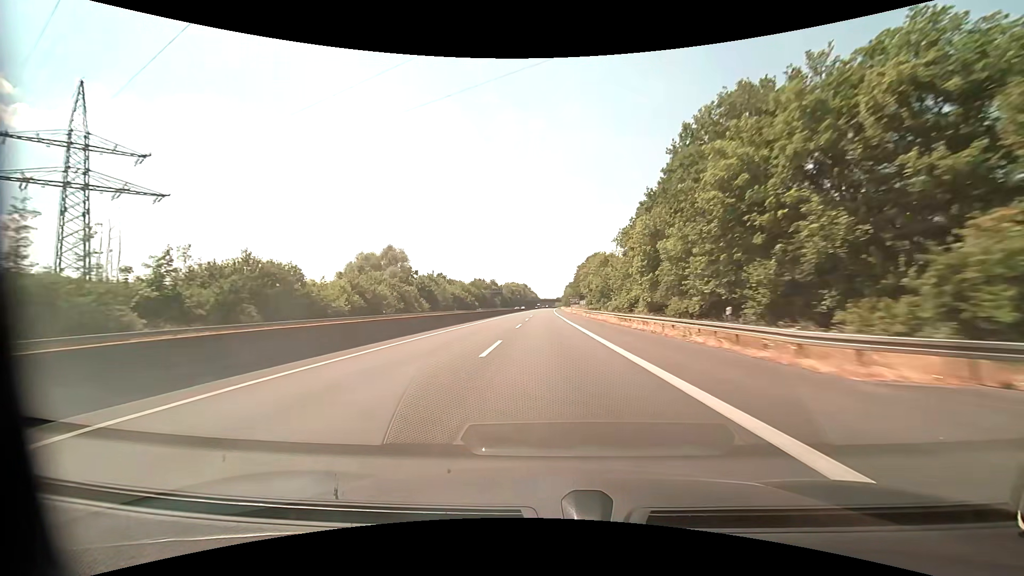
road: motorway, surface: asphalt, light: Day
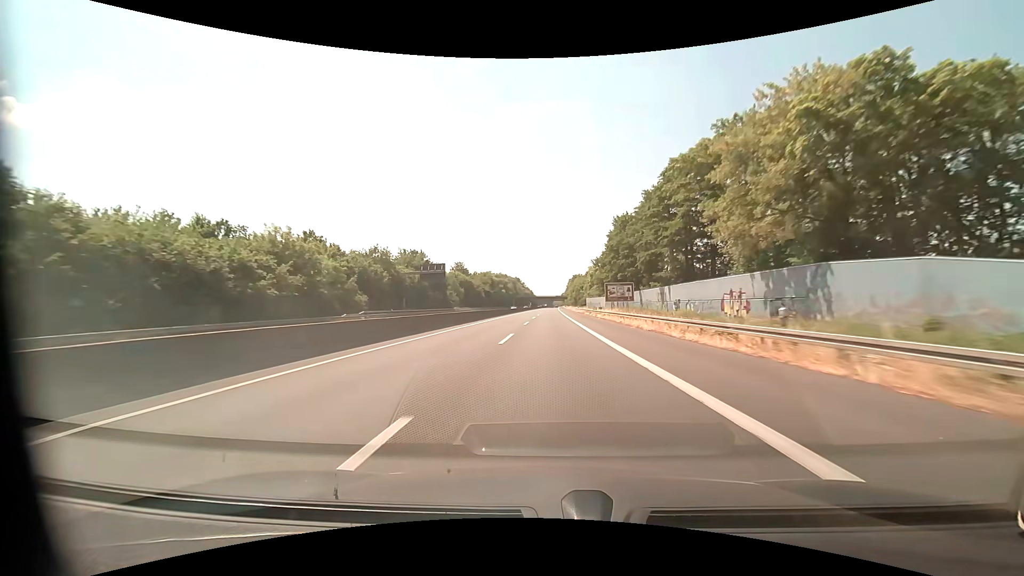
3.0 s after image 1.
(-0.6, +103.7) m; 0°
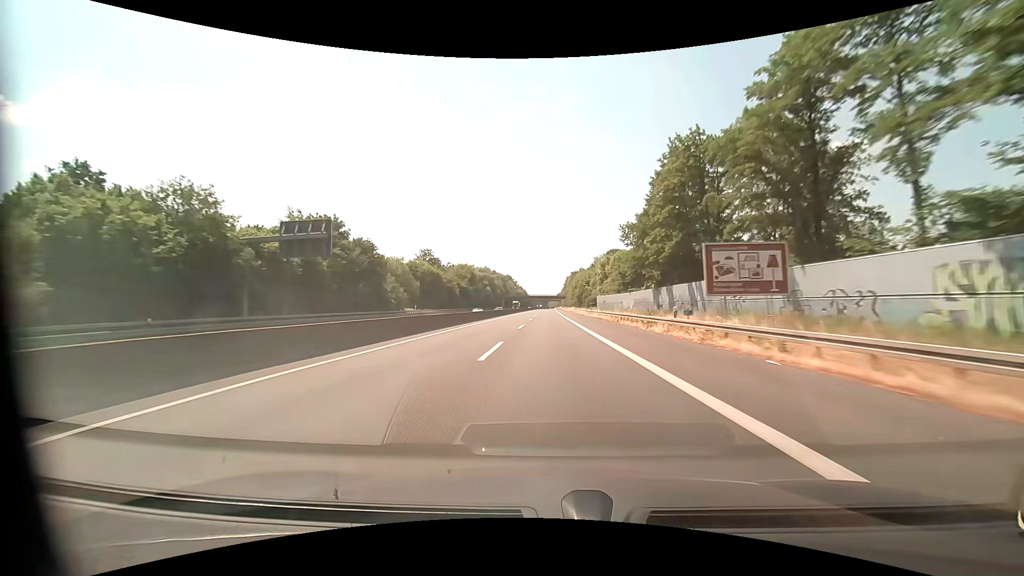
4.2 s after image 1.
(+0.1, +41.4) m; 0°
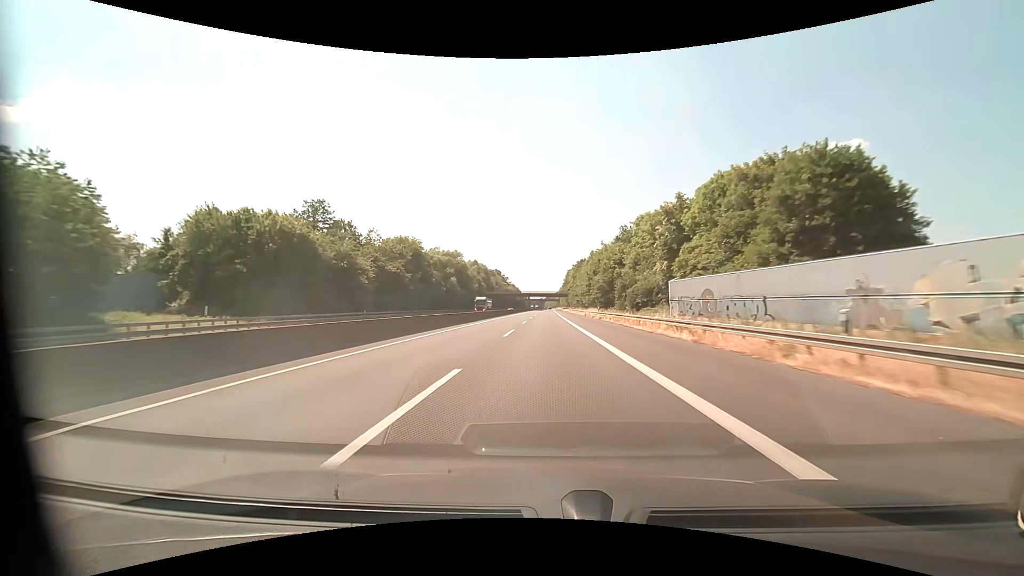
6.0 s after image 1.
(+0.4, +62.0) m; +1°
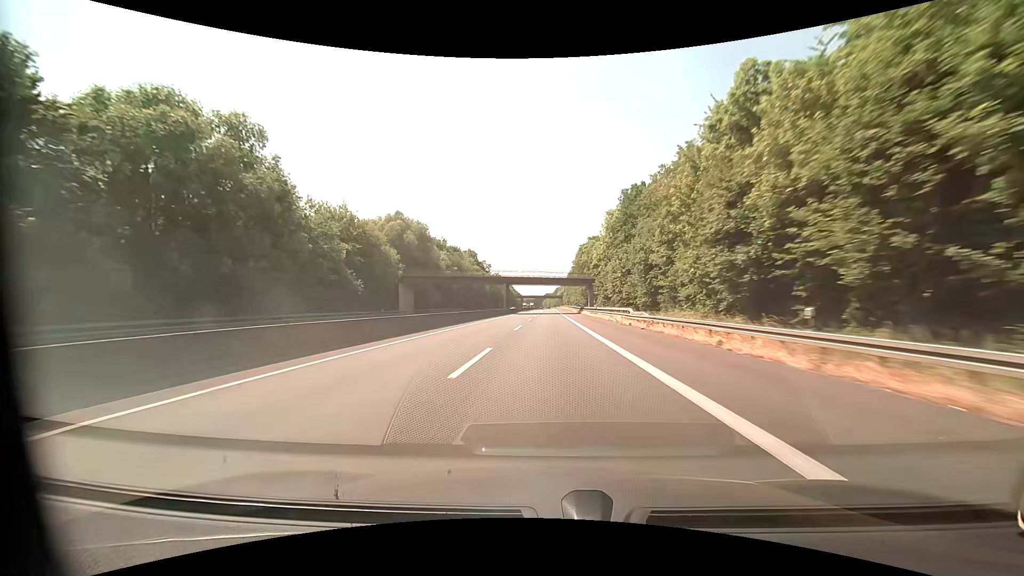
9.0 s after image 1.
(+0.2, +103.1) m; 0°
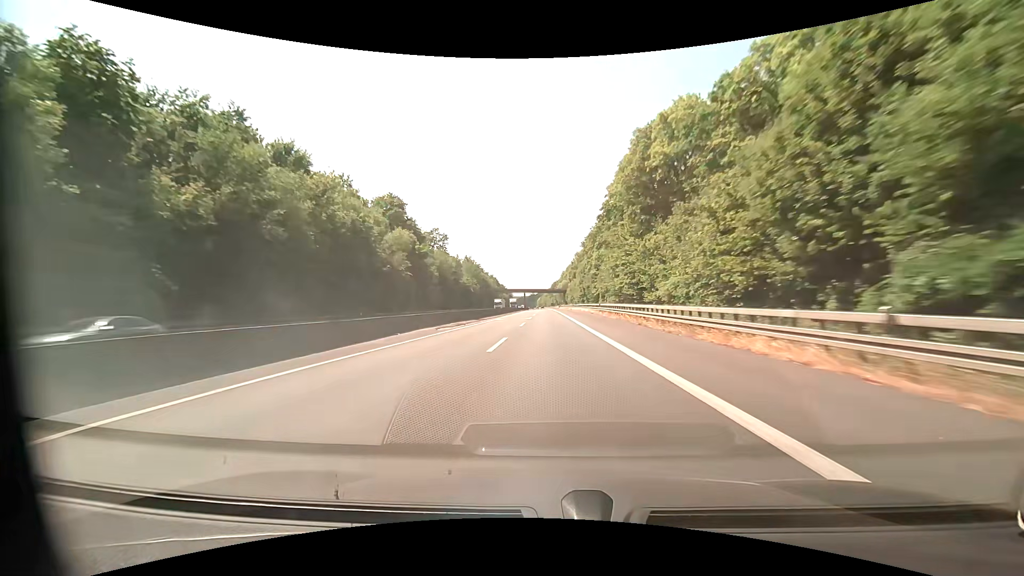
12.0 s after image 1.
(+0.5, +102.9) m; +1°
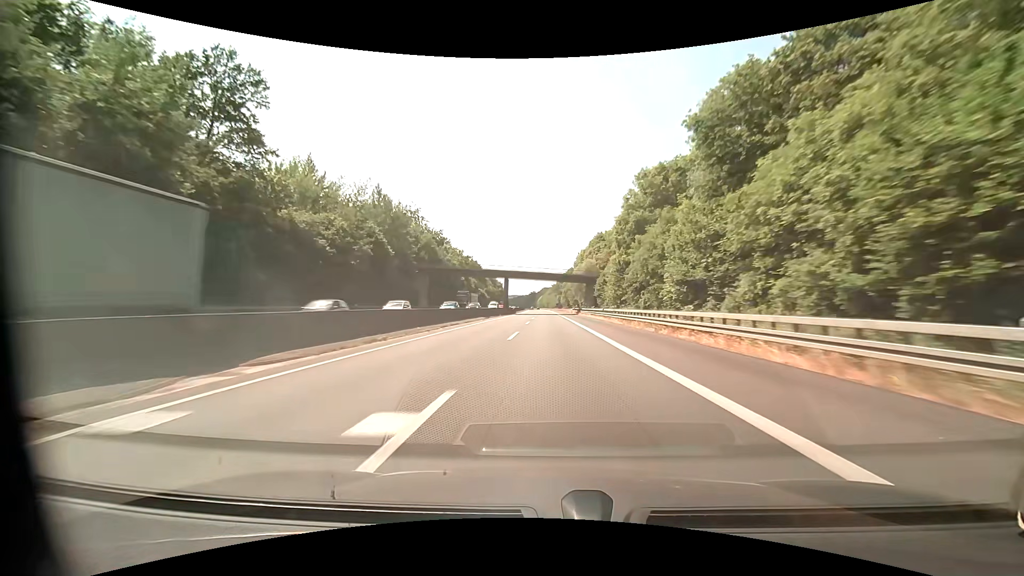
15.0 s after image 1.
(-0.9, +102.7) m; -1°
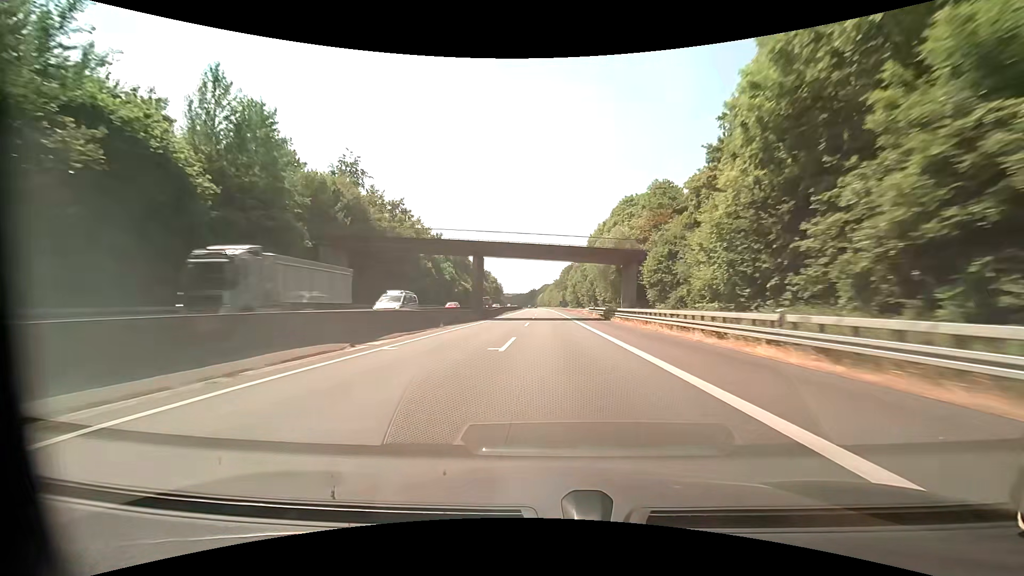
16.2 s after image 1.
(0.0, +41.1) m; 0°
(0, +10) (0, +20) (0, +30) (0, +40) (0, +50) (0, +60) (0, +70) (0, +80) (0, +90) (0, +100) m
